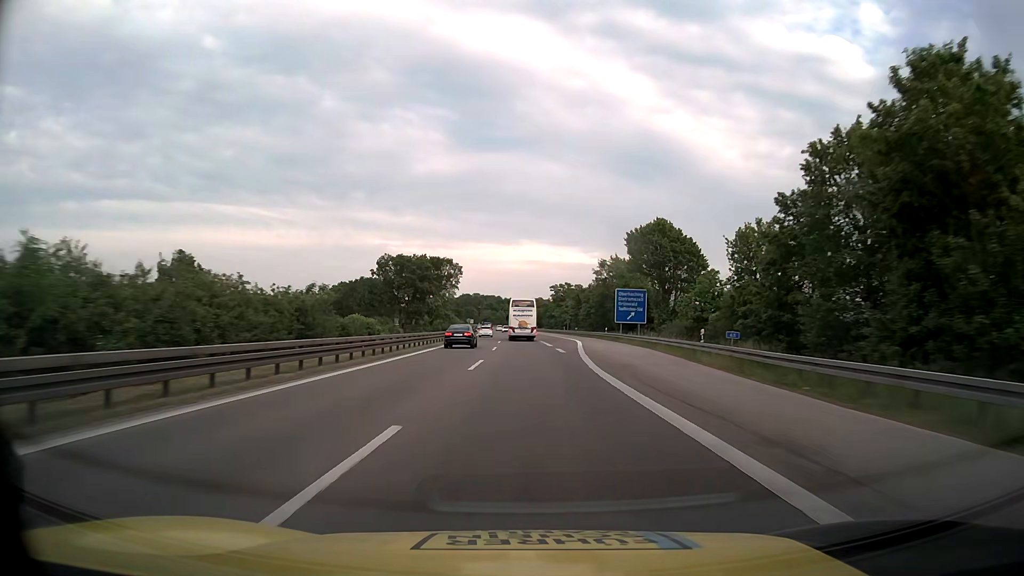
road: motorway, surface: asphalt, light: Day
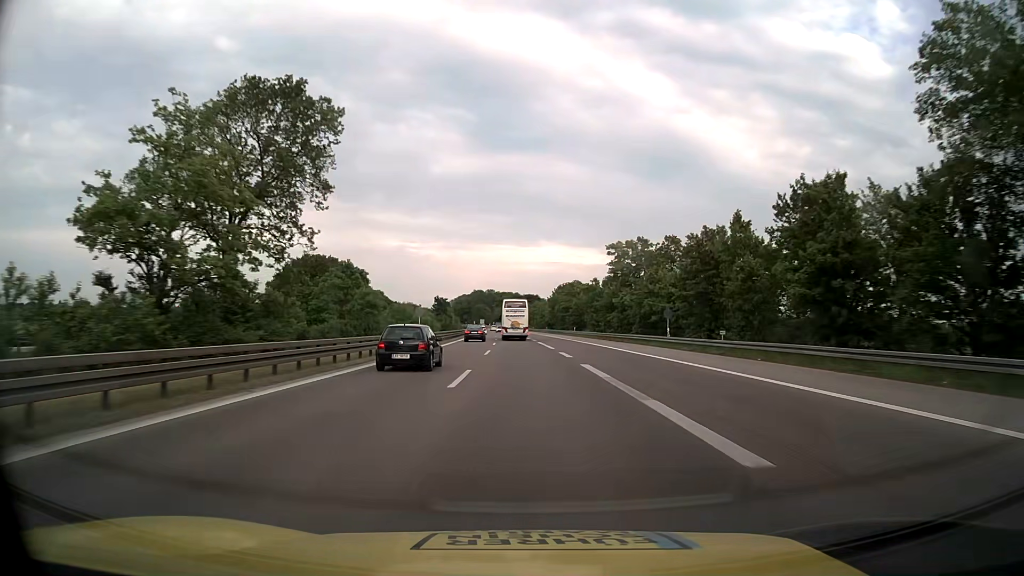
(-1.4, +78.7) m; -2°
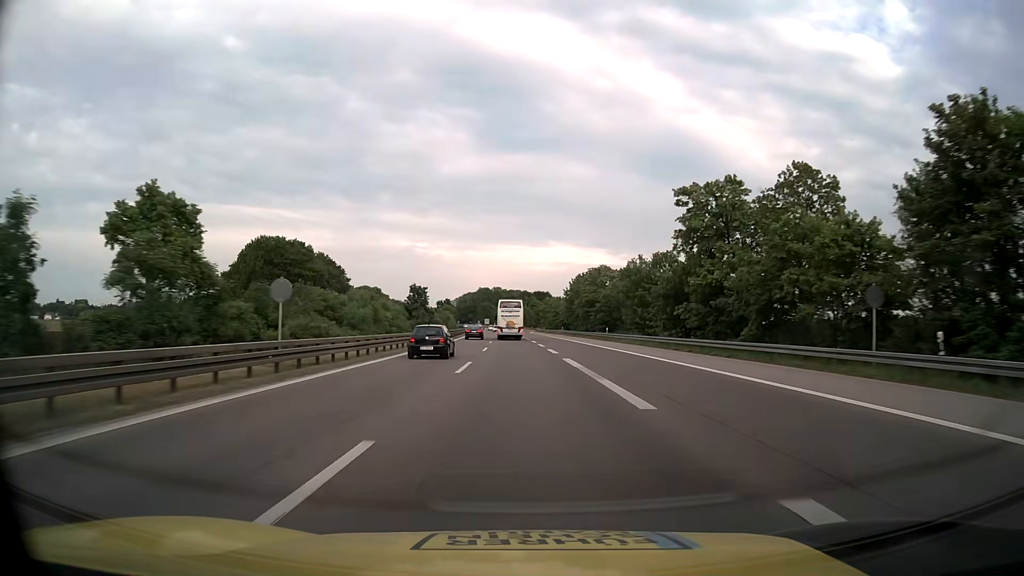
(-0.2, +31.6) m; -1°
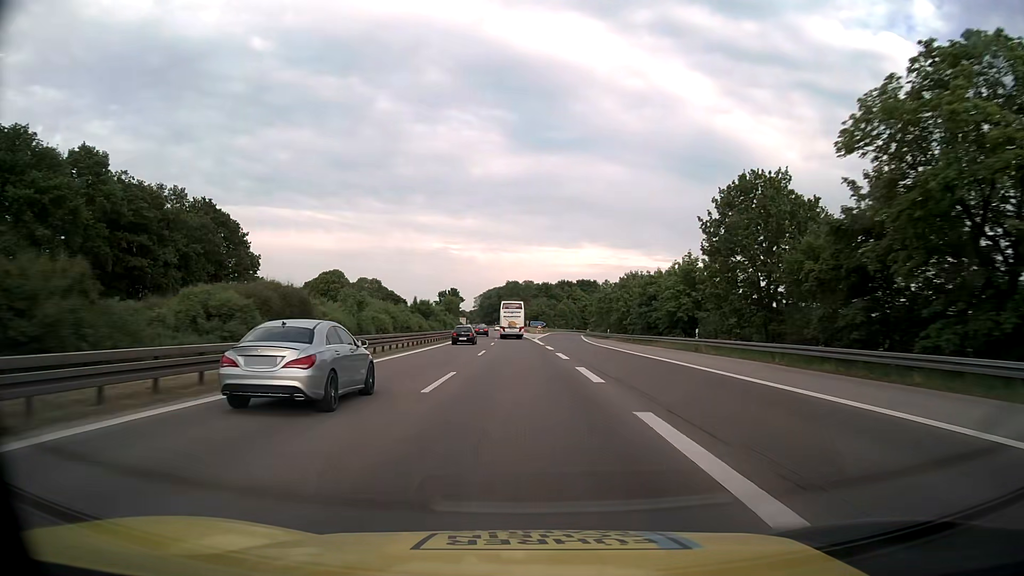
(-1.7, +78.9) m; -3°
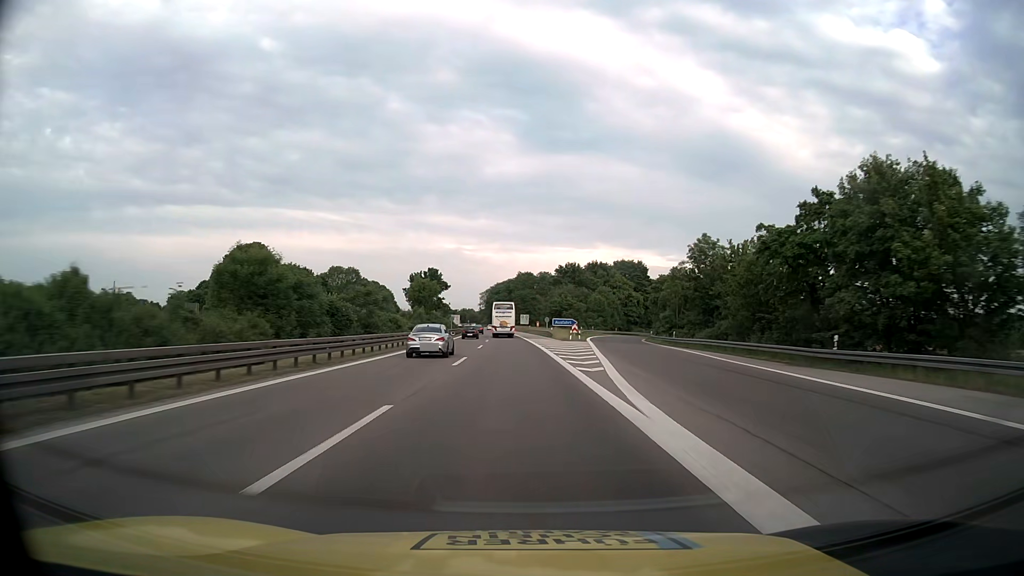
(-0.8, +63.2) m; -1°
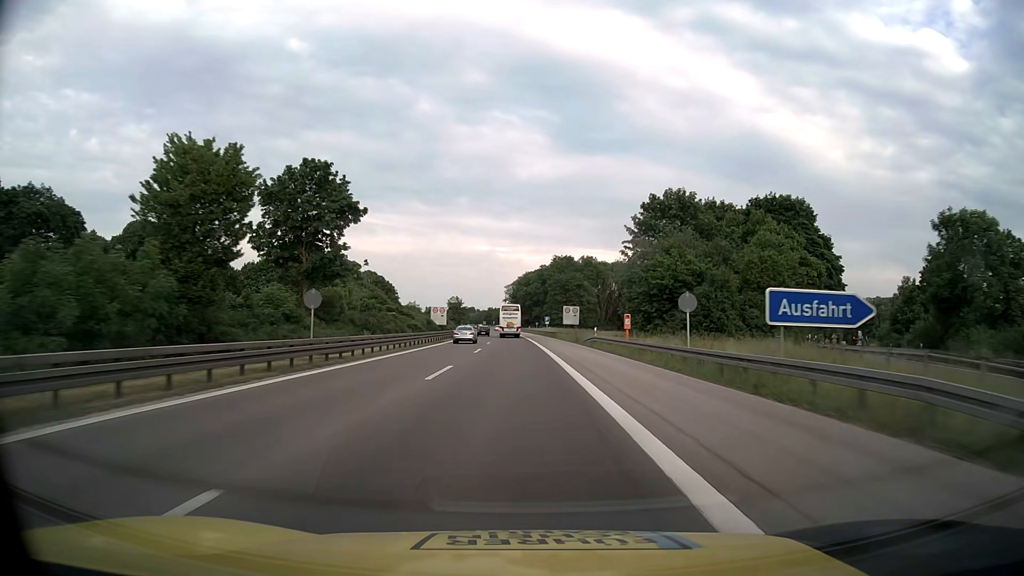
(-1.7, +78.9) m; -3°
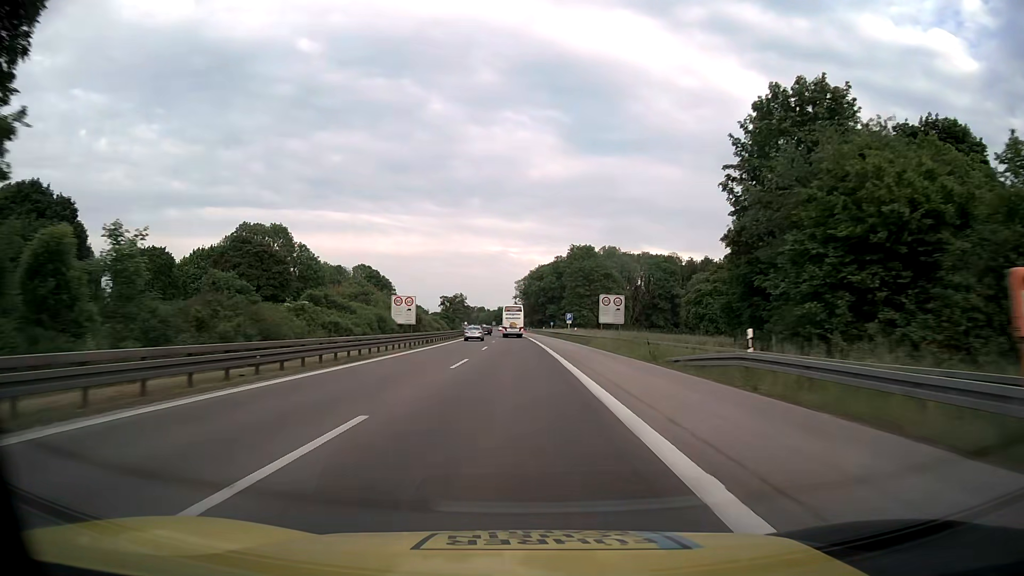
(-0.2, +31.6) m; -1°
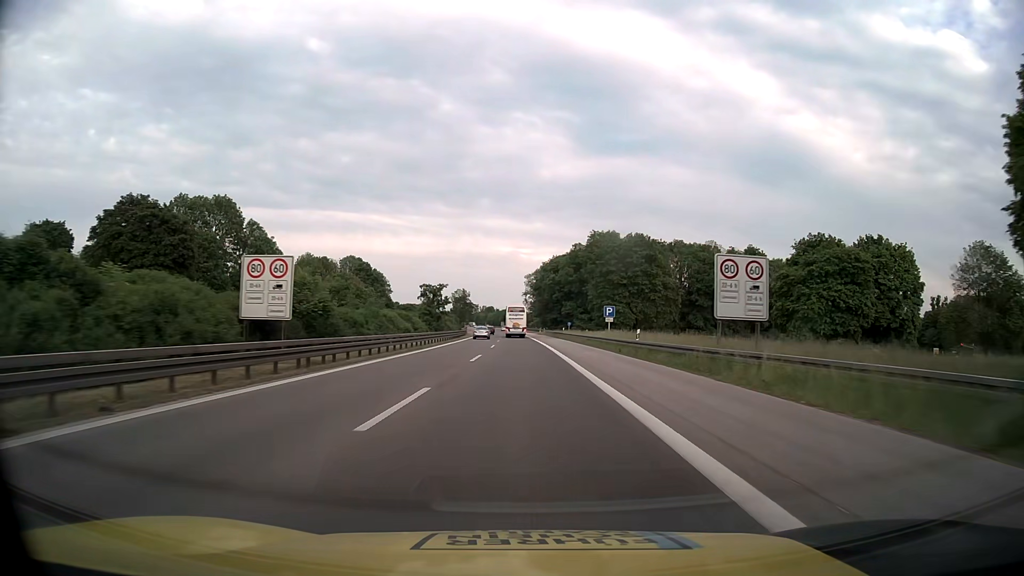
(-0.4, +31.6) m; -1°
(0, +10) (0, +20) (0, +30) (0, +40) (-1, +50) (-1, +60) (-1, +70) (-1, +80) (-2, +90) (-2, +100) m
